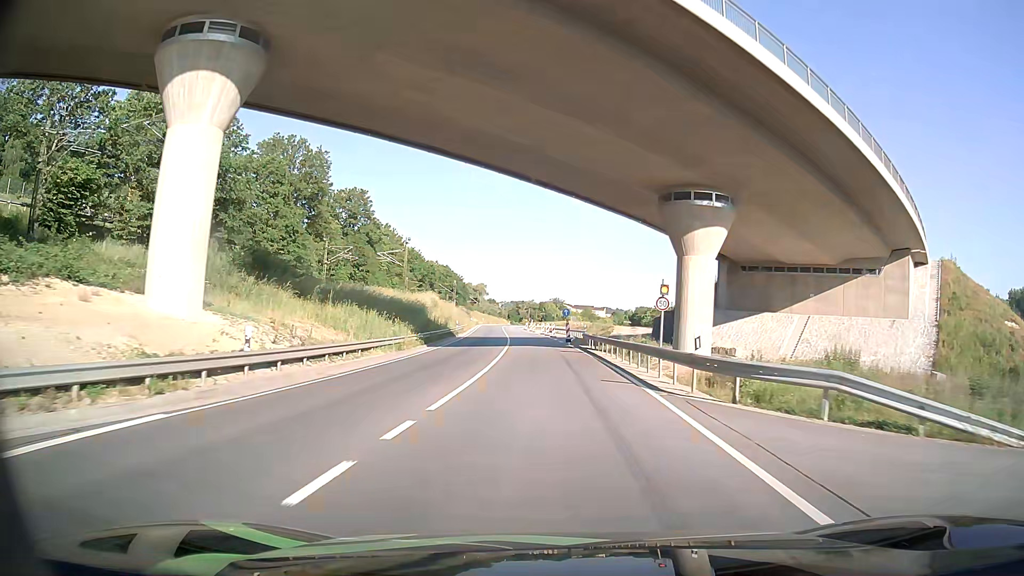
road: primary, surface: asphalt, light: Day
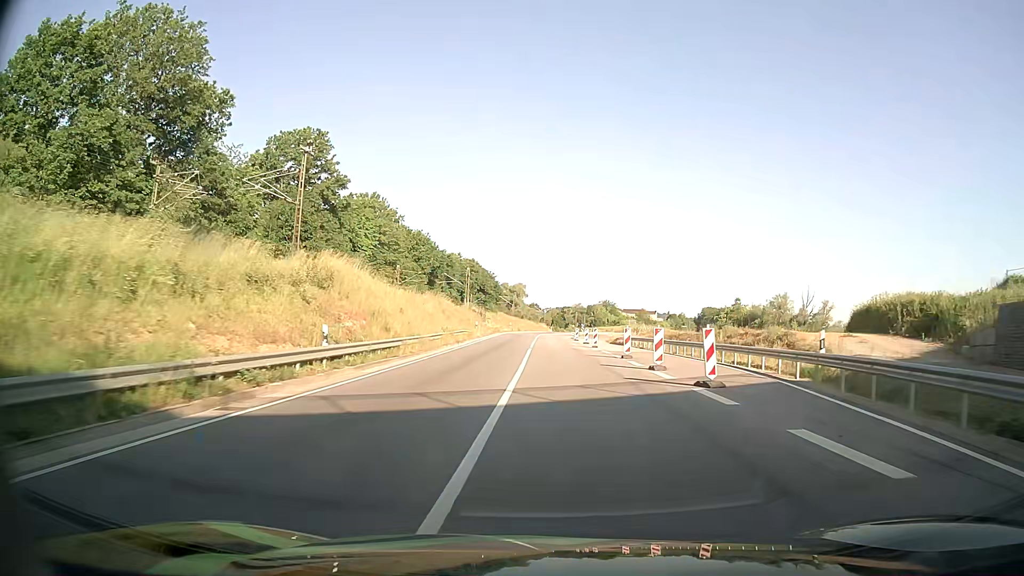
(-1.9, +49.9) m; -4°
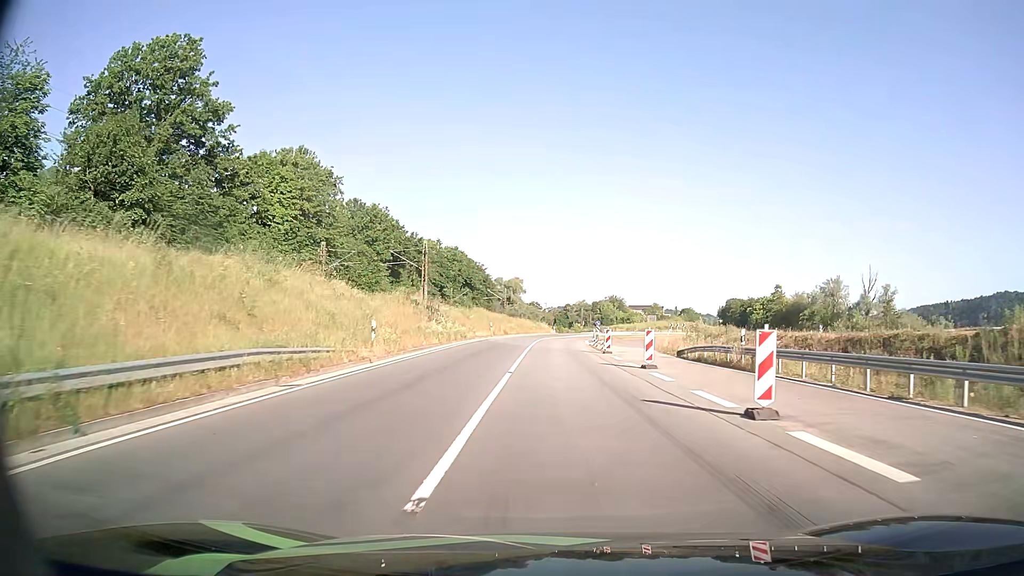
(-0.1, +35.5) m; 0°
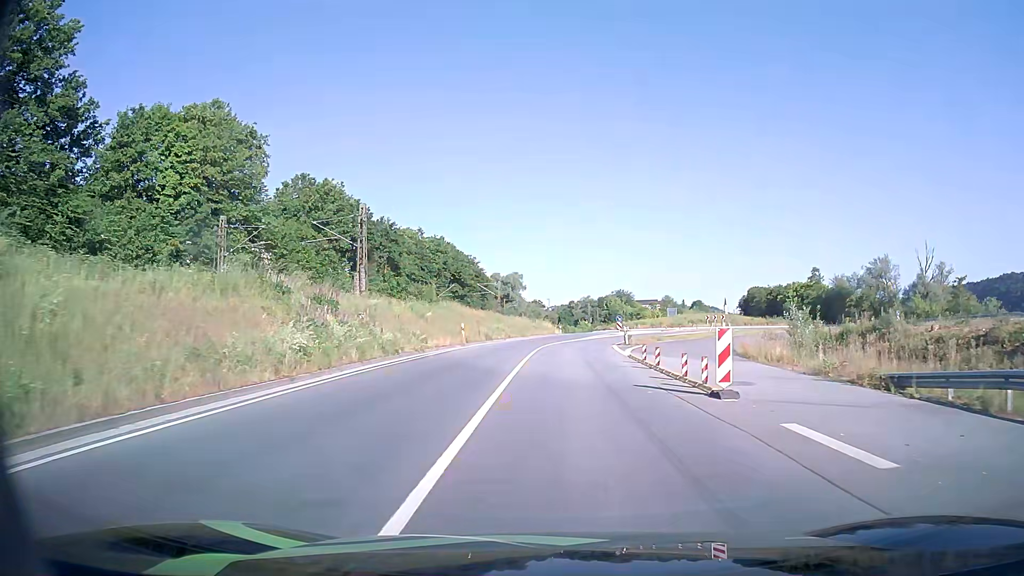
(-0.1, +23.2) m; 0°
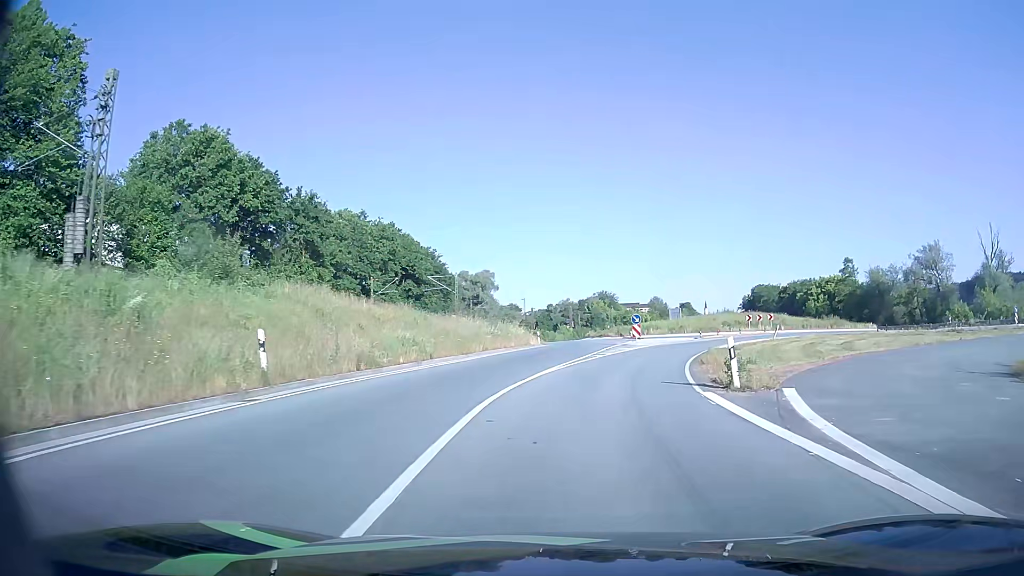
(+0.2, +27.1) m; +2°
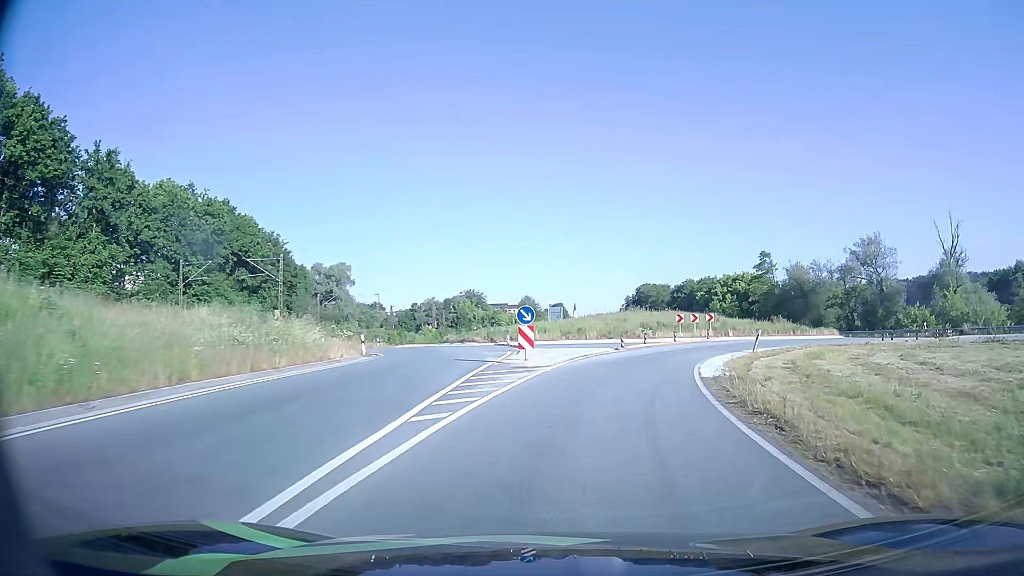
(+1.4, +19.2) m; +11°
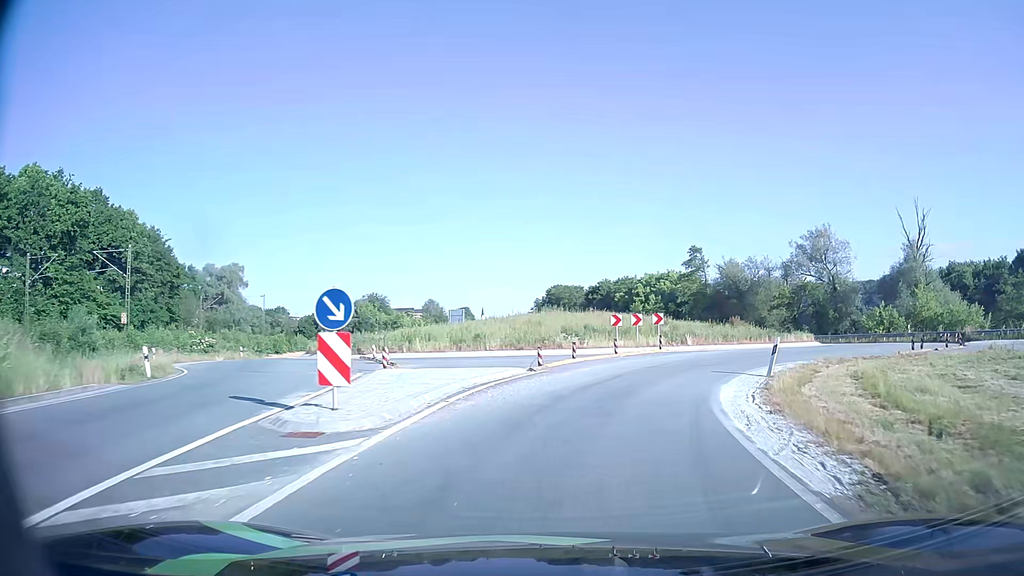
(+0.9, +12.0) m; +8°
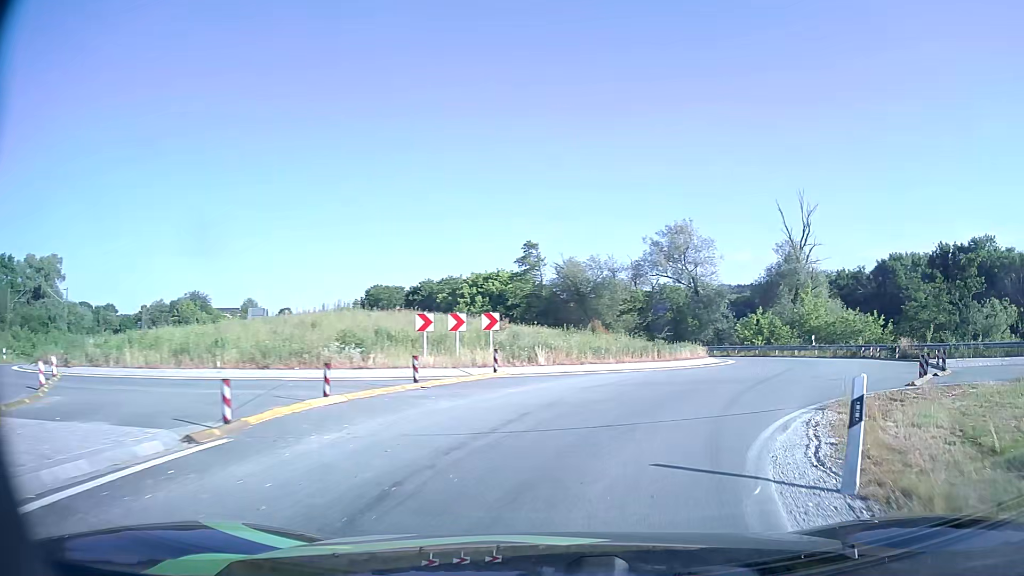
(+1.2, +11.4) m; +14°
(+2, +10) (+6, +19) (+9, +28) (+9, +38) (+5, +47) (-2, +54) (-10, +61) (-16, +68) (-21, +77) (-26, +86) m
